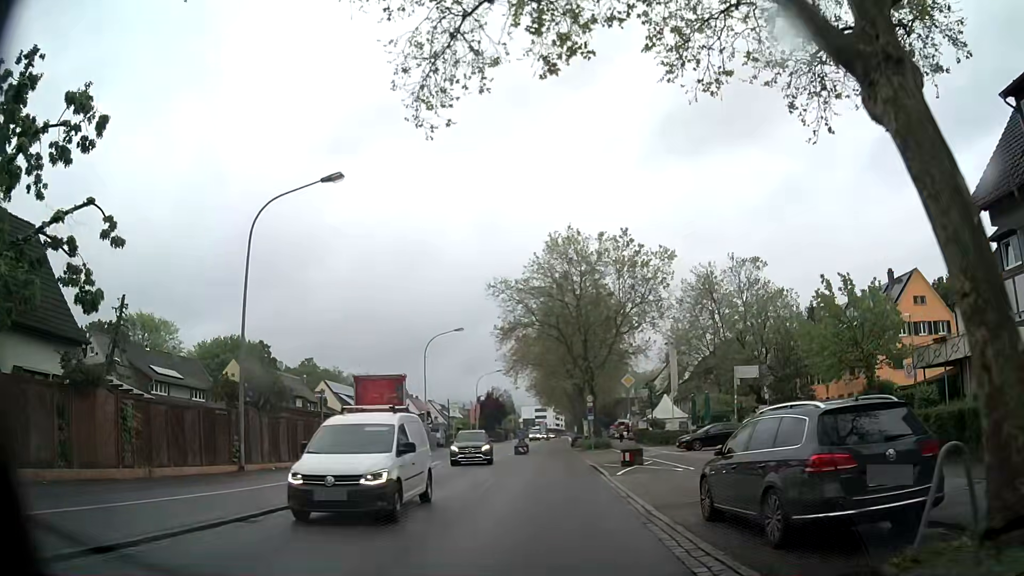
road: secondary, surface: asphalt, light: Day
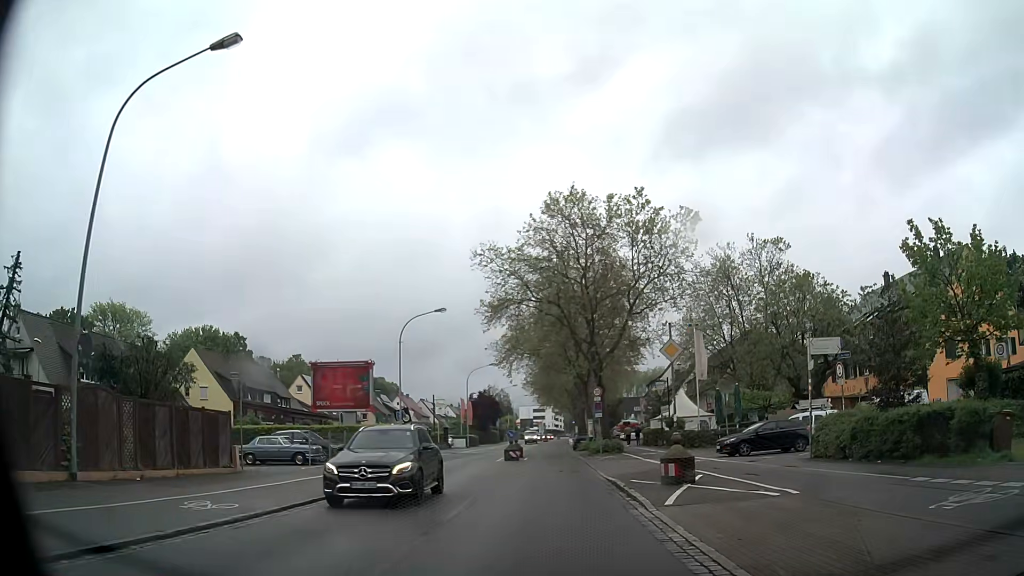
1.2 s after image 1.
(-0.1, +8.9) m; 0°
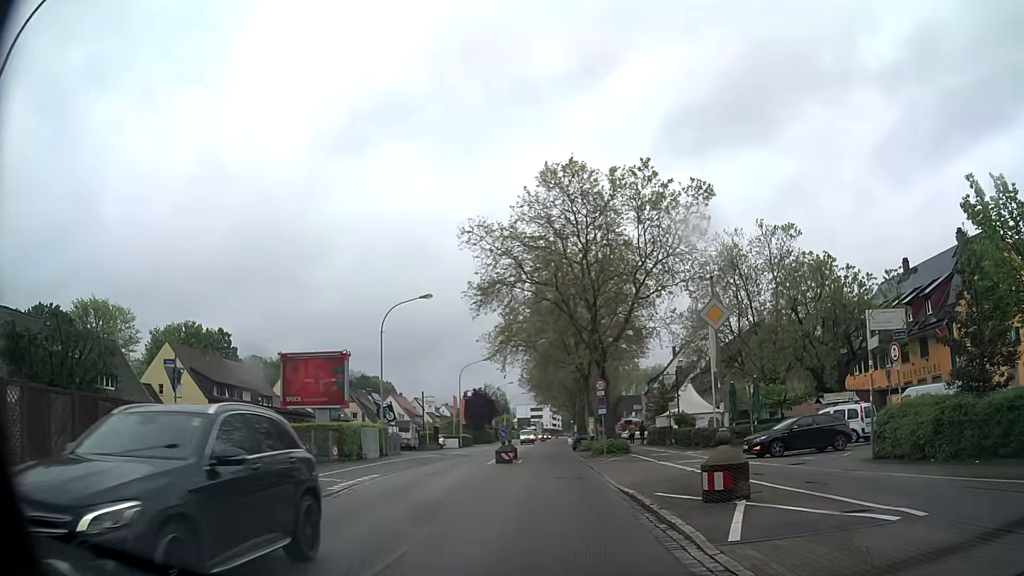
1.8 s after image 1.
(0.0, +4.5) m; -1°
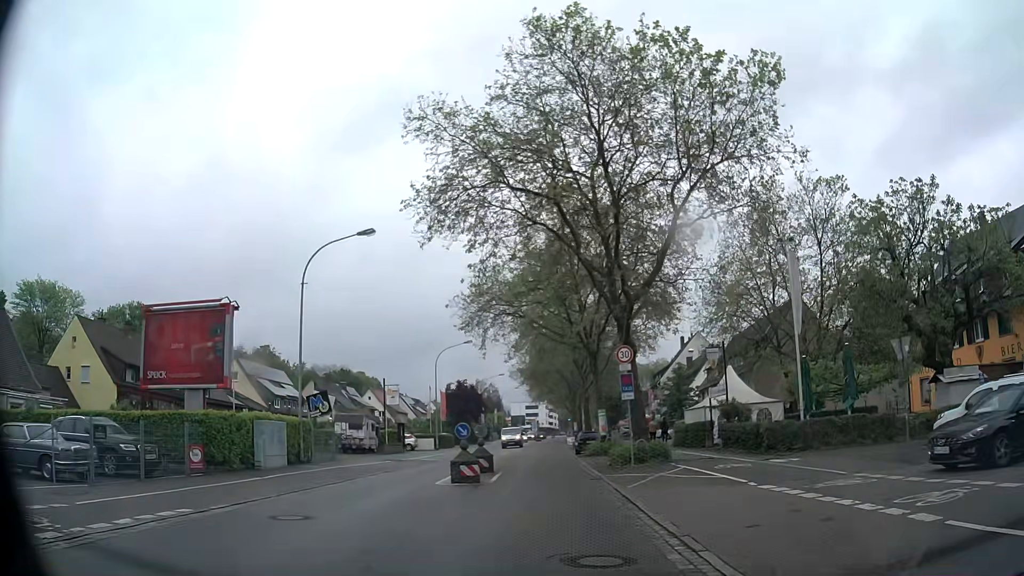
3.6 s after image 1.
(+0.2, +13.4) m; +1°
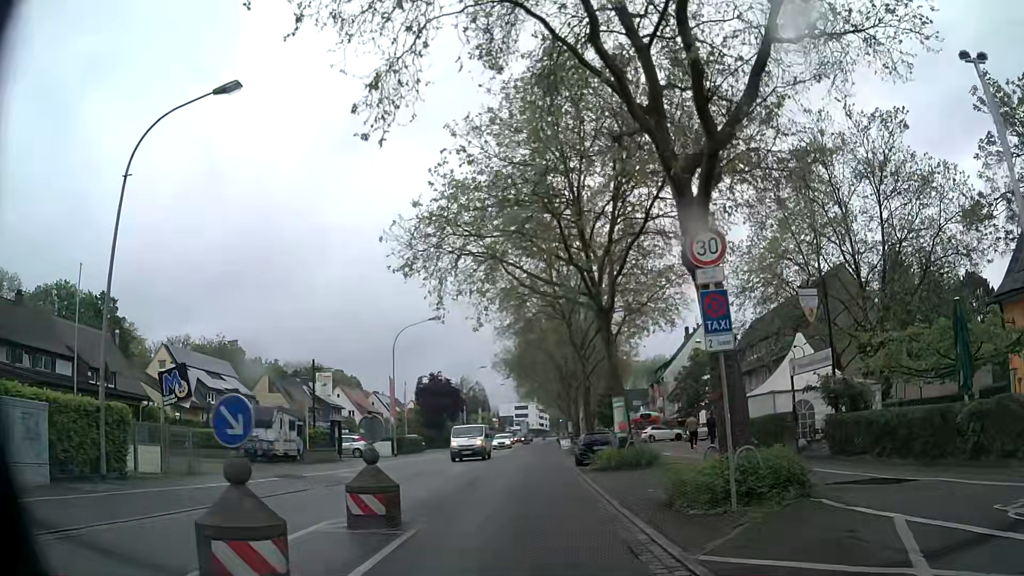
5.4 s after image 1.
(+0.1, +13.4) m; +1°
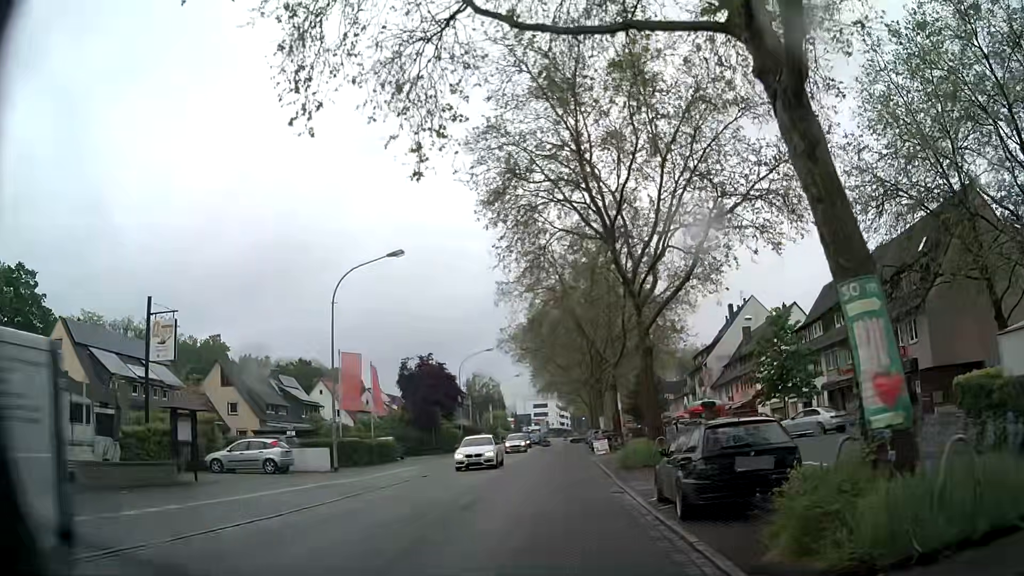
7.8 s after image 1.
(-0.5, +17.8) m; -2°
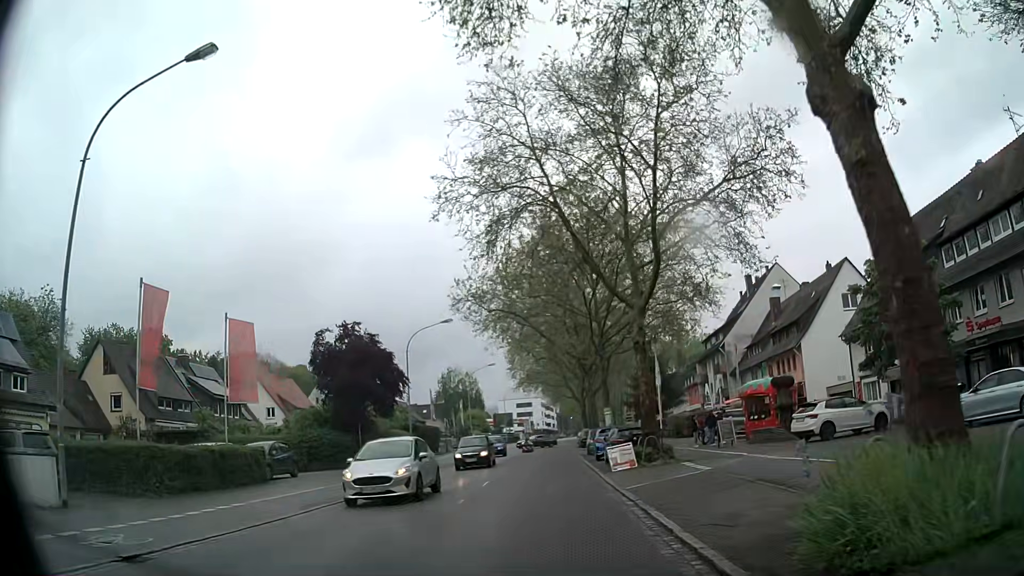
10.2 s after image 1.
(+0.2, +17.9) m; 0°
